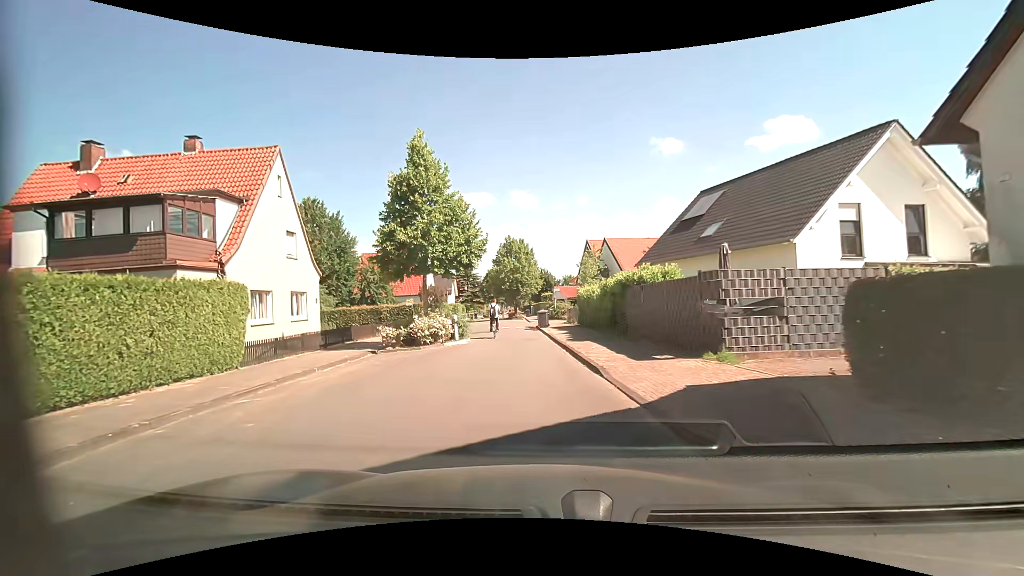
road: unclassified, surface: asphalt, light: Day
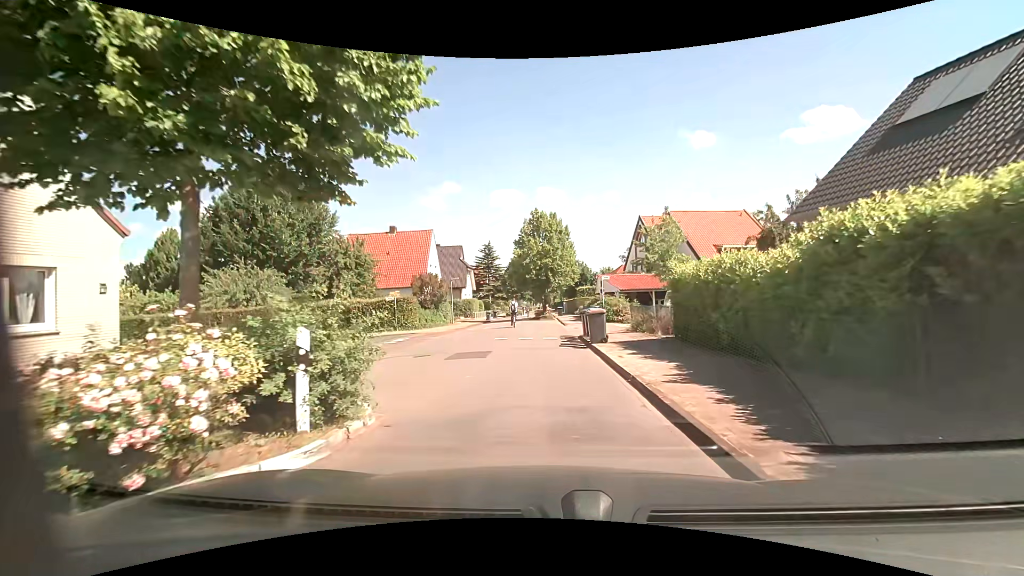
(-0.7, +15.8) m; -3°
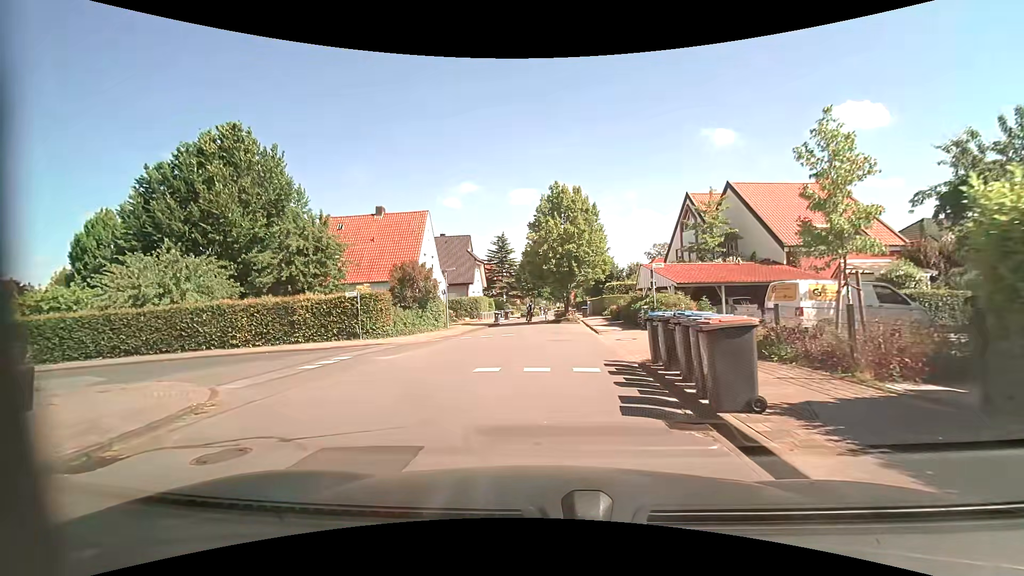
(-0.2, +10.2) m; -3°
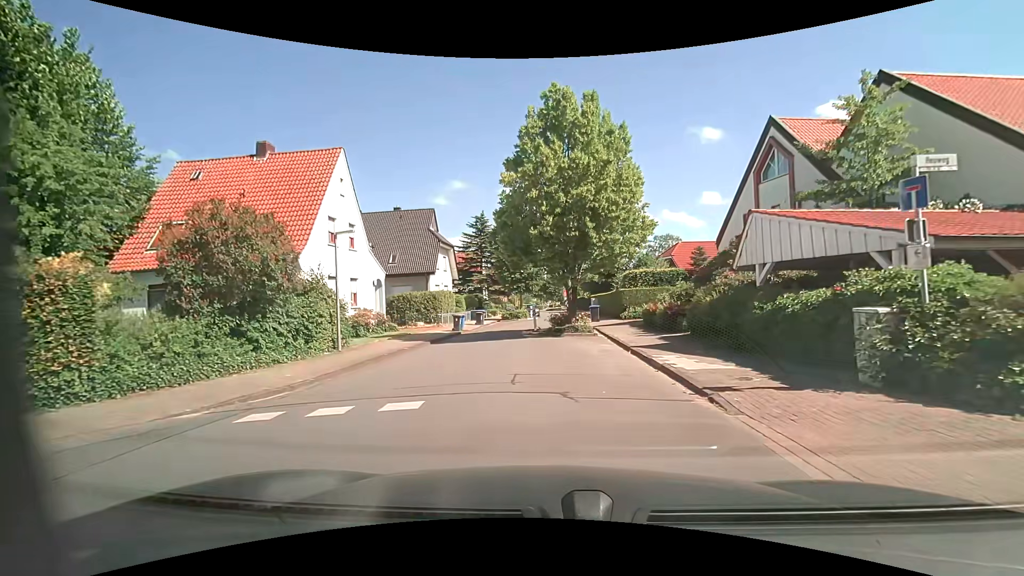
(+0.1, +16.7) m; +2°
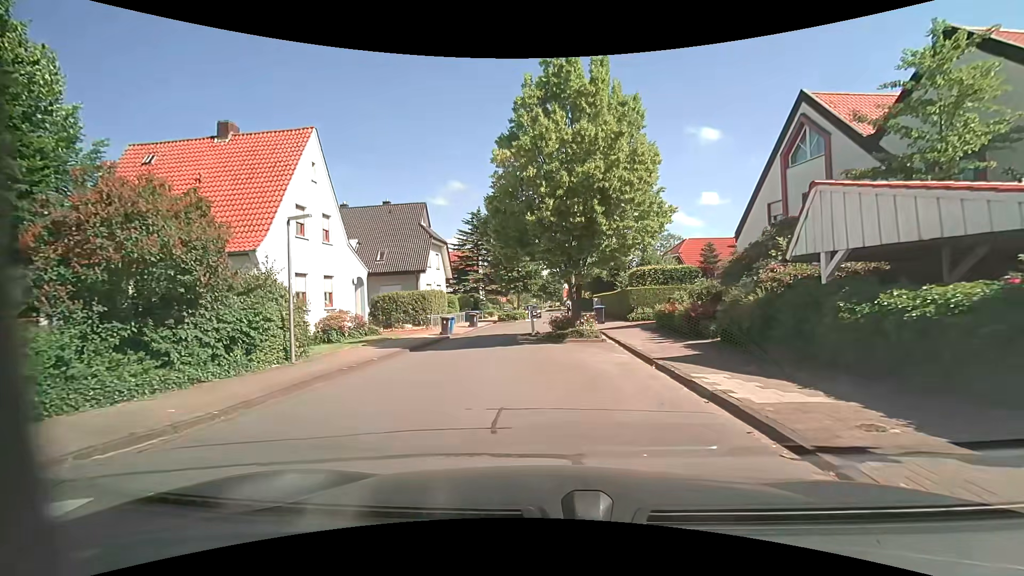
(0.0, +3.0) m; 0°
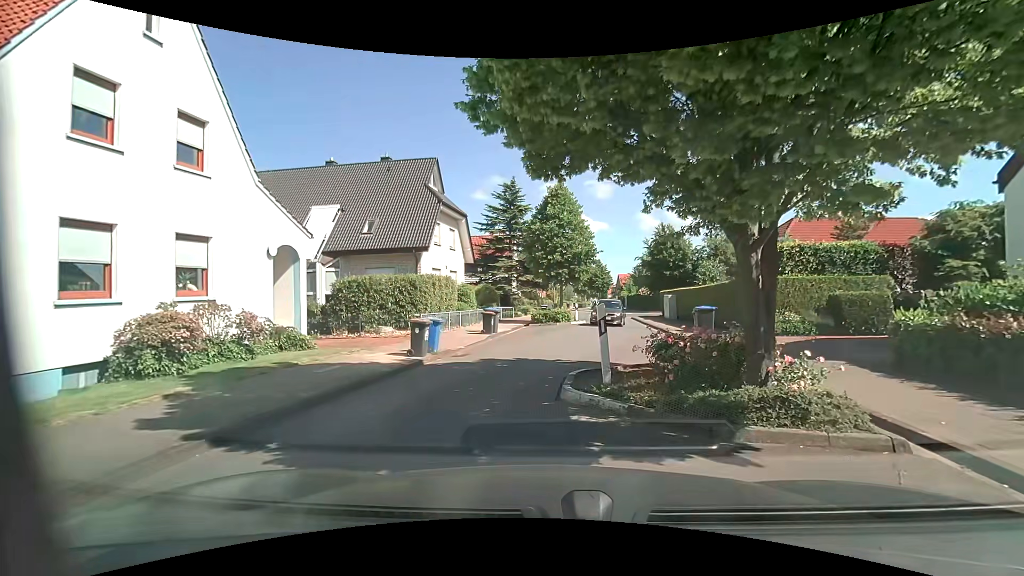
(-0.7, +12.1) m; -6°
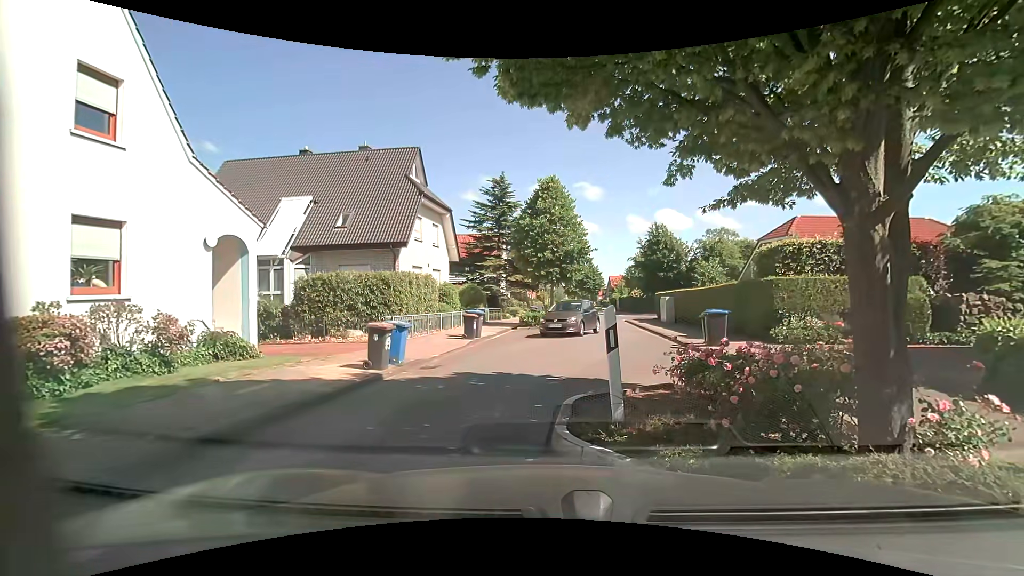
(0.0, +2.0) m; 0°
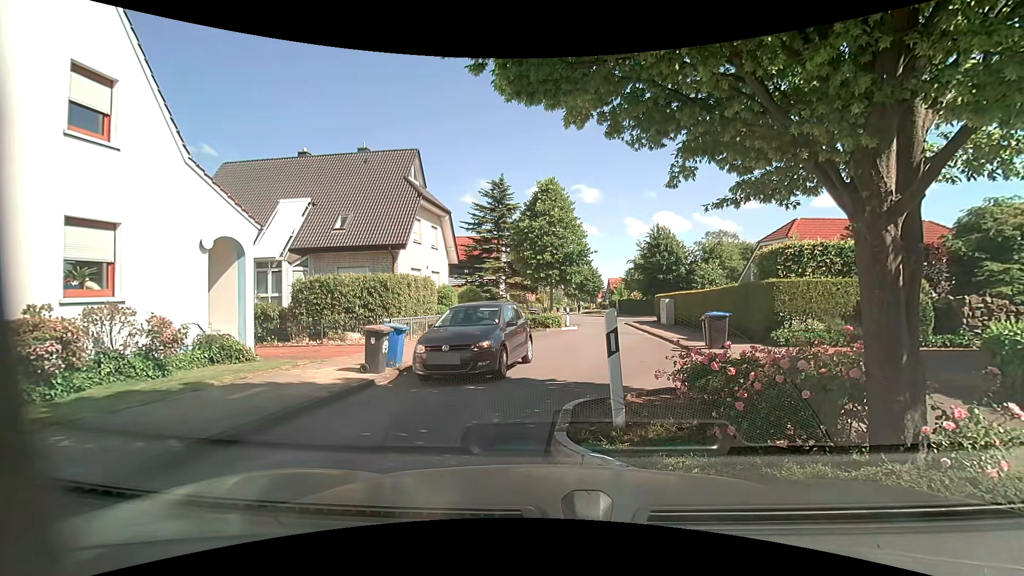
(0.0, +0.2) m; 0°
